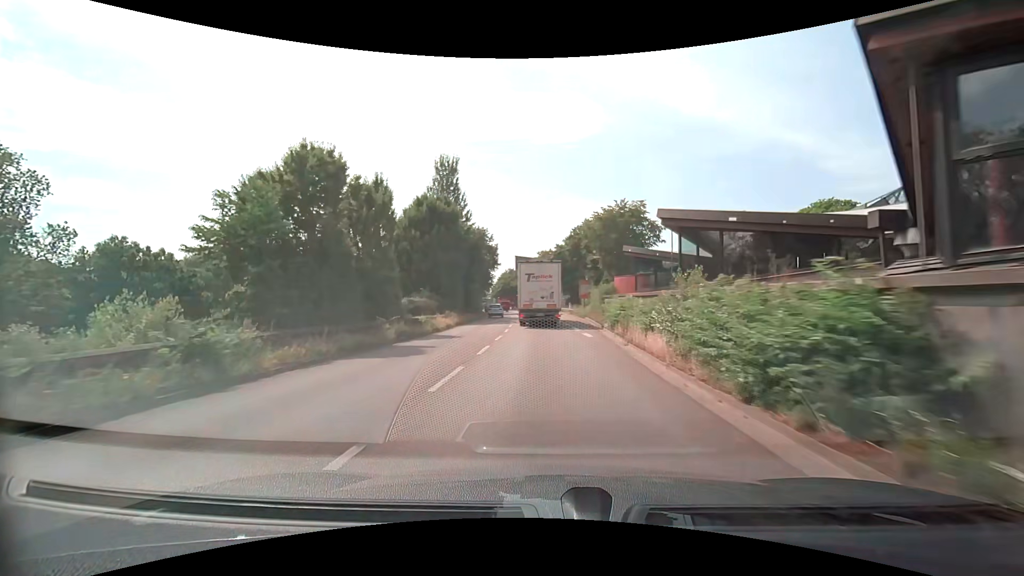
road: trunk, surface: asphalt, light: Day
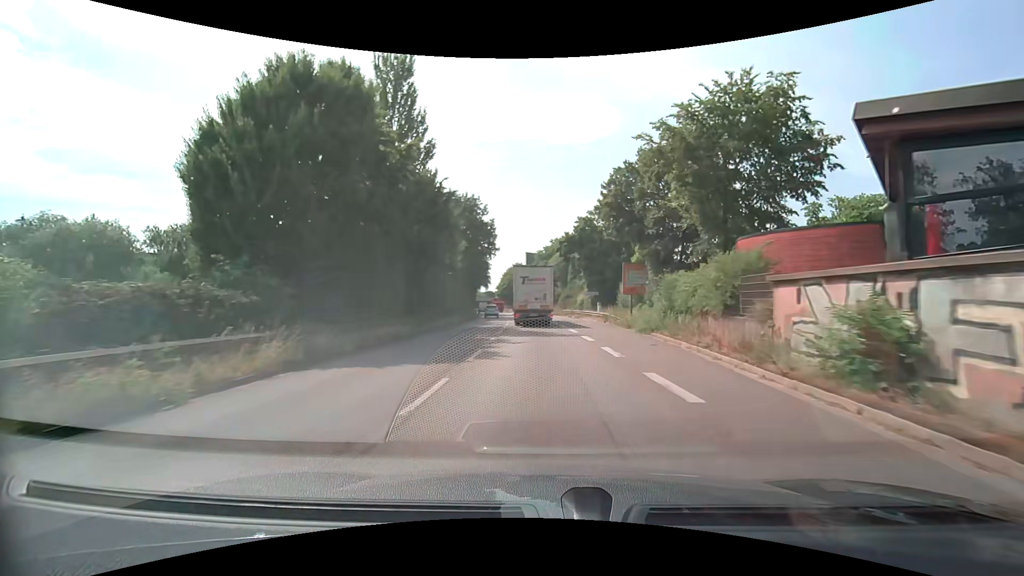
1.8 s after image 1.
(-0.3, +25.7) m; -1°
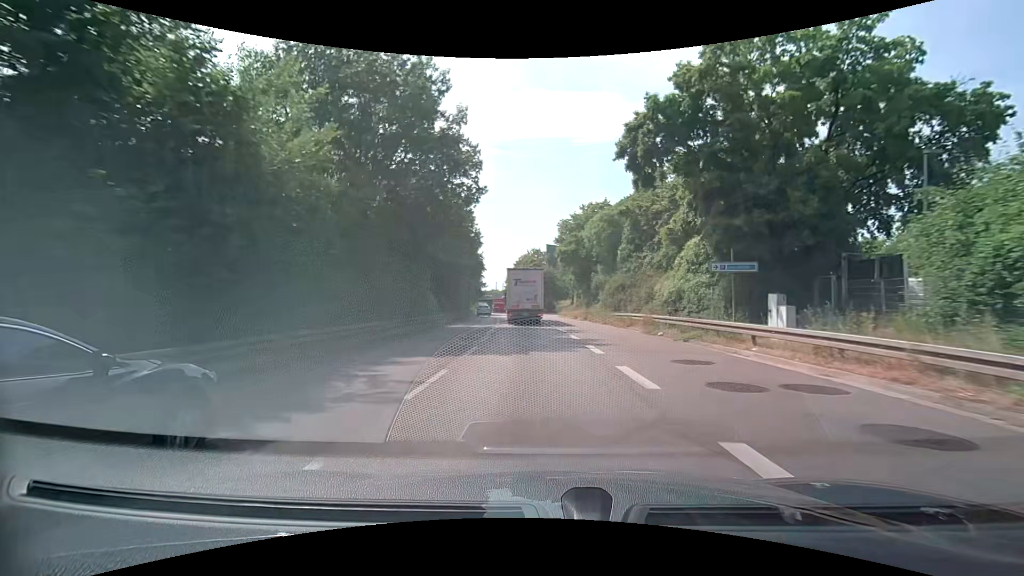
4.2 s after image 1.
(-0.6, +35.0) m; -2°
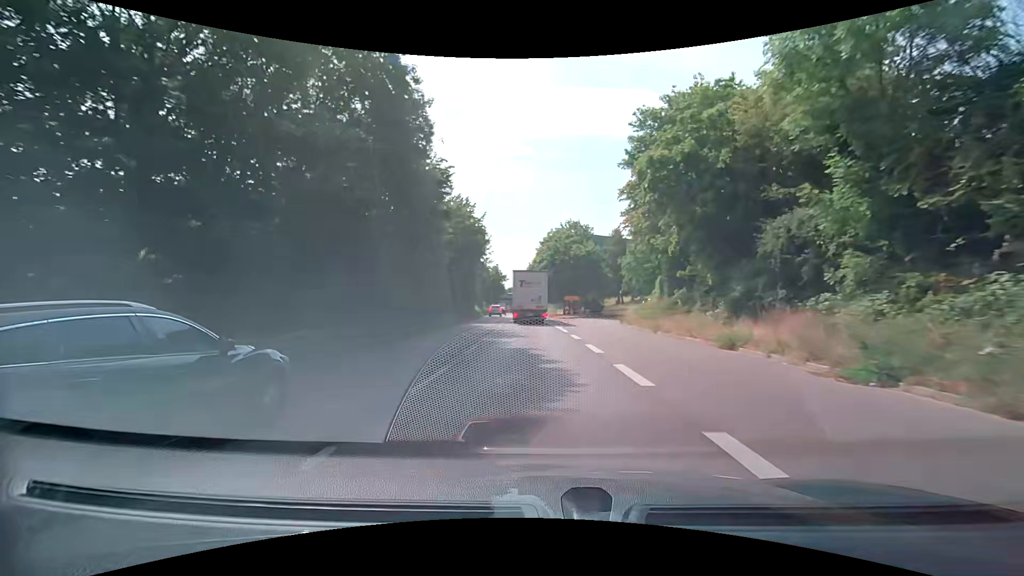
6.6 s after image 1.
(-0.9, +35.6) m; -4°
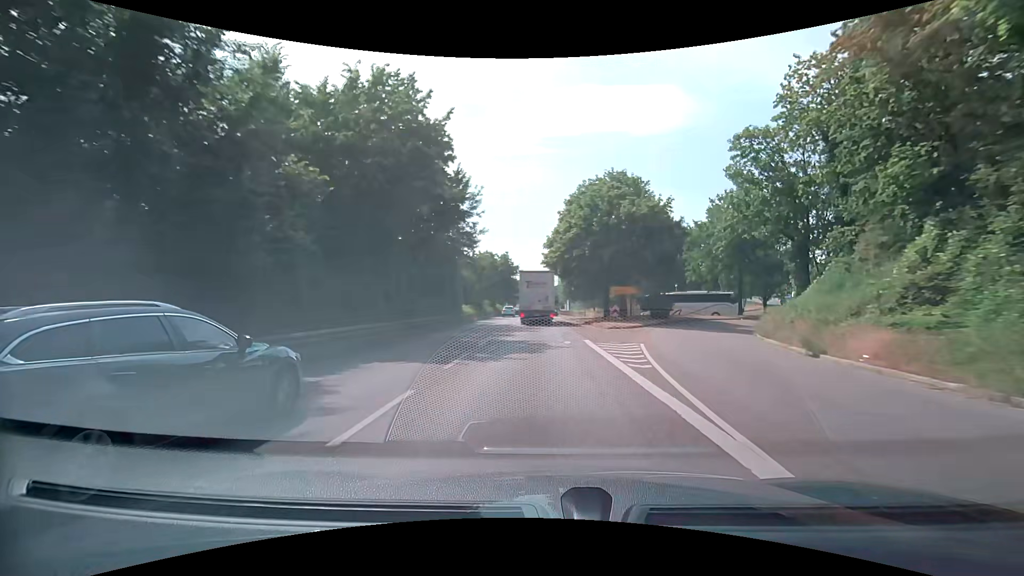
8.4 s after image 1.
(-0.5, +27.0) m; -2°
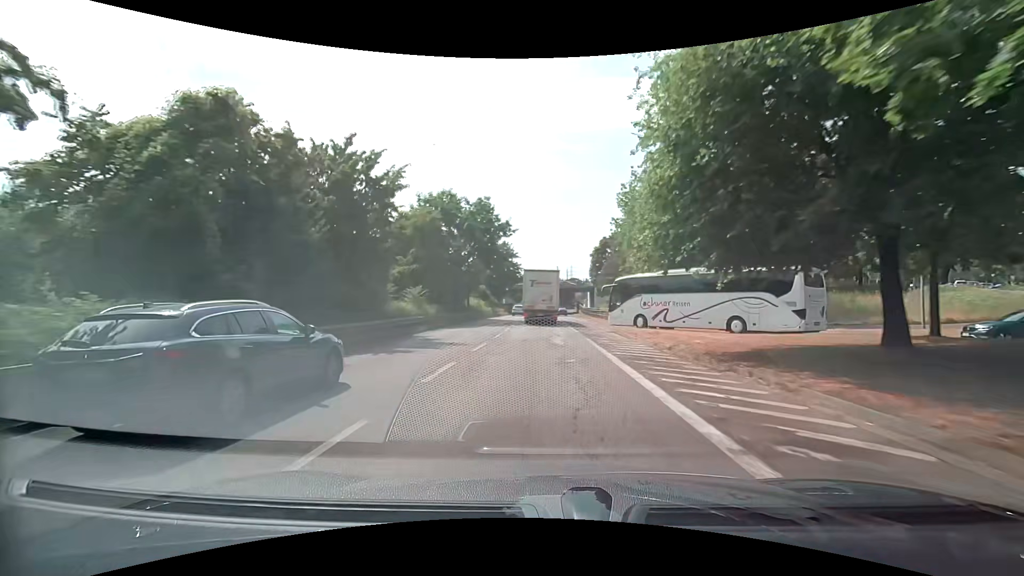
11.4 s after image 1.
(-0.9, +44.1) m; -2°
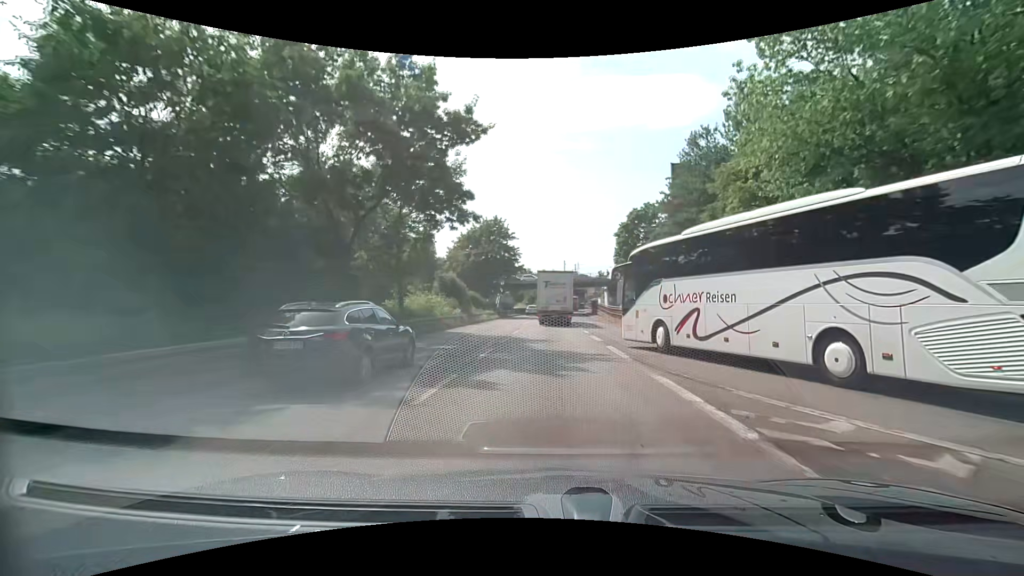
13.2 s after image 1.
(-0.3, +26.1) m; 0°
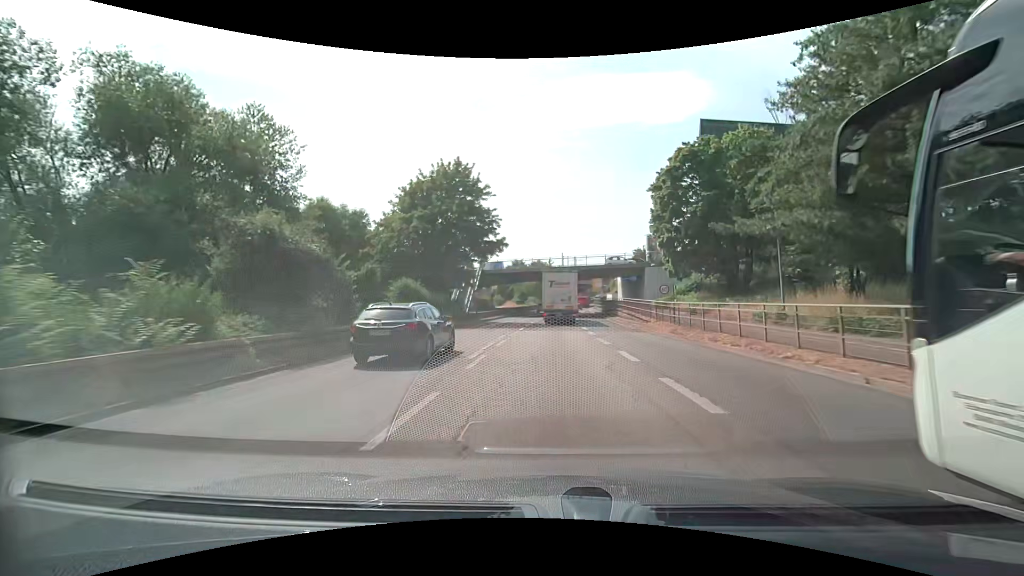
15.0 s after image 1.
(+0.1, +26.2) m; +1°
